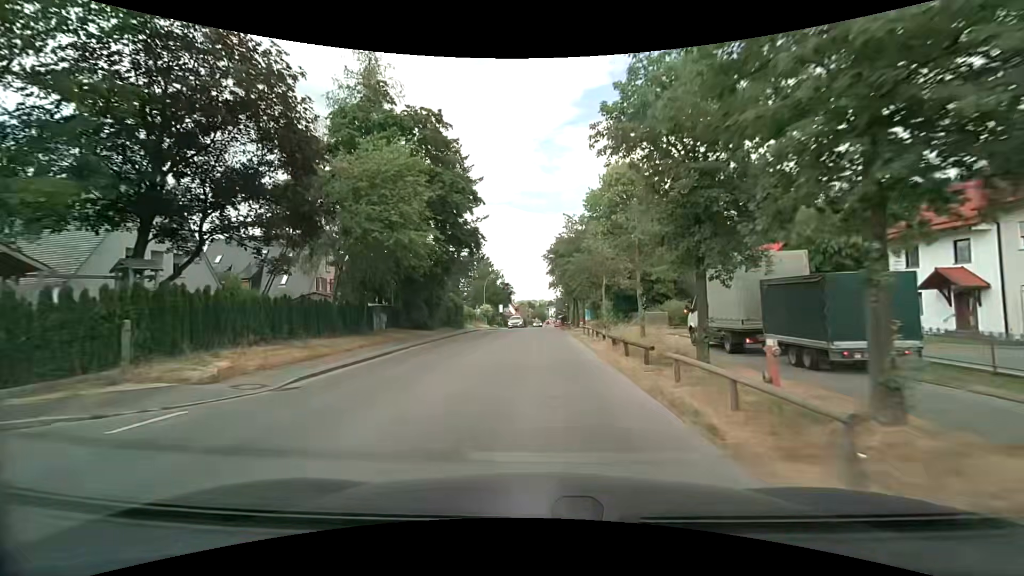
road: tertiary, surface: asphalt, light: Day
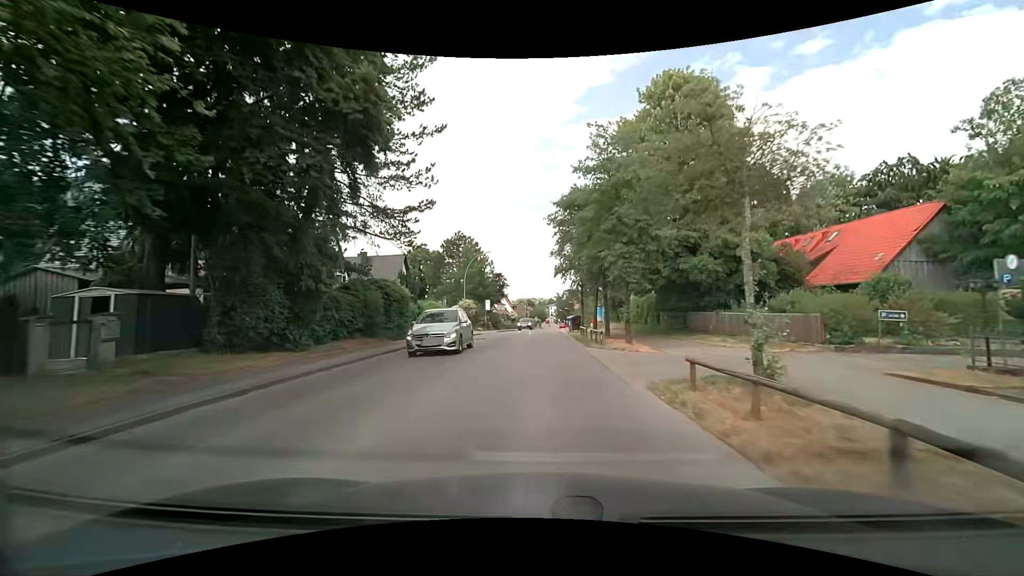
(0.0, +20.0) m; 0°
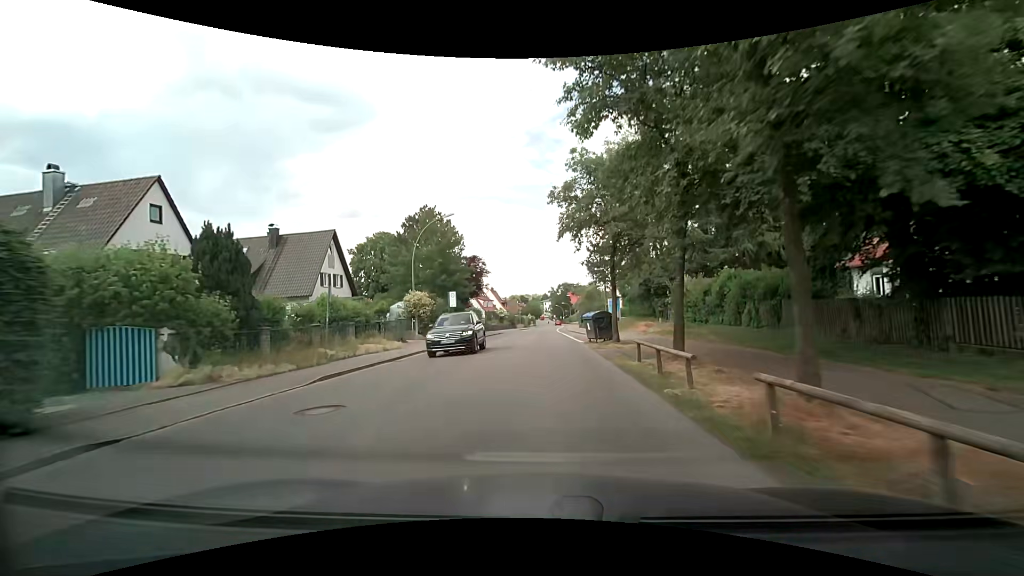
(+0.1, +20.1) m; 0°
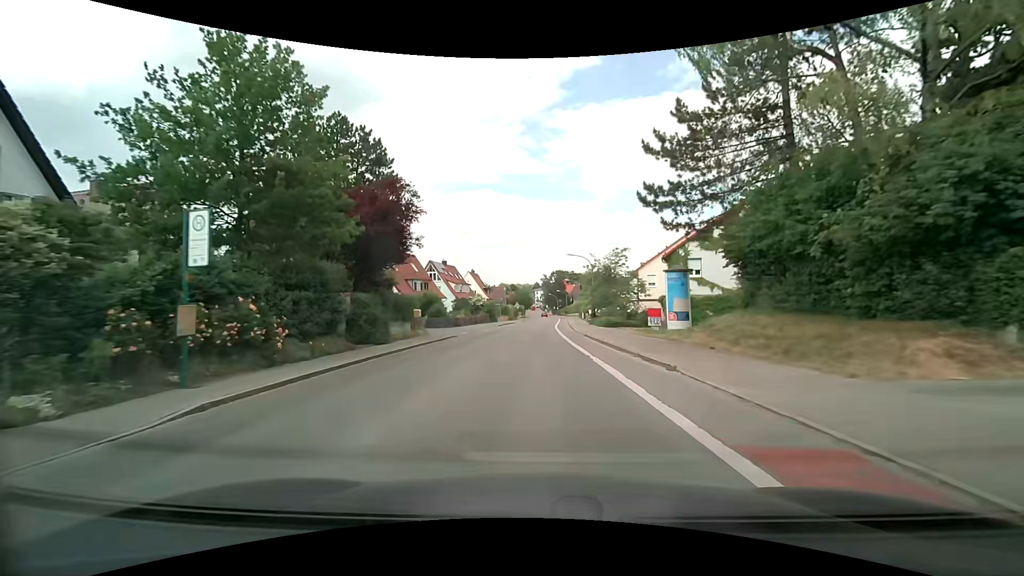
(+0.3, +27.5) m; +1°
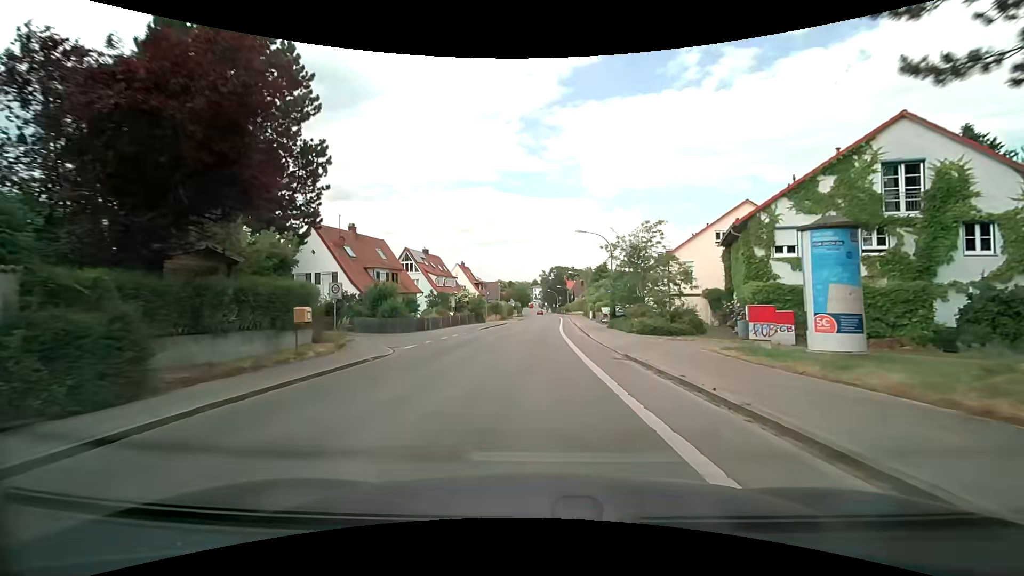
(-0.1, +14.2) m; 0°
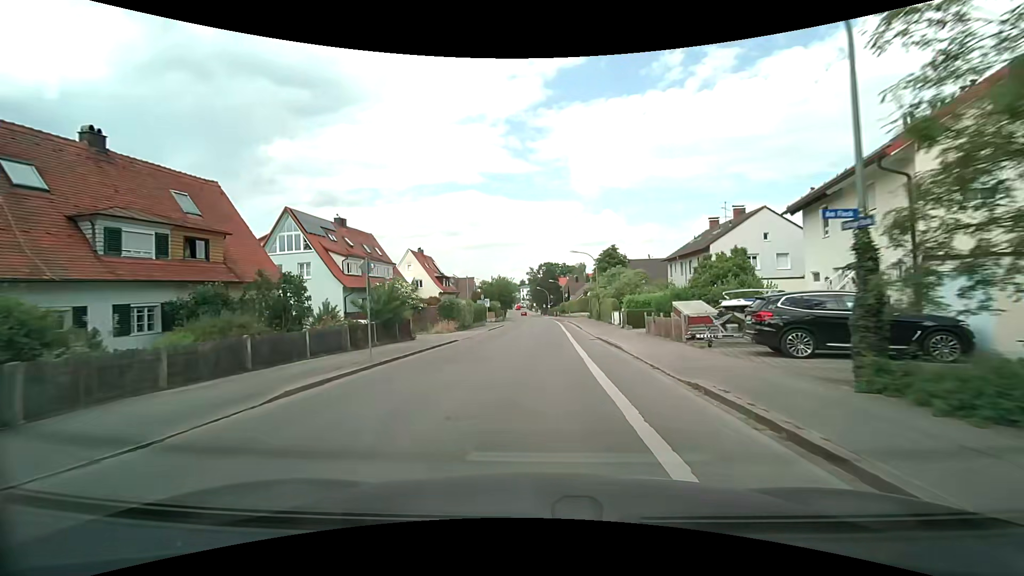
(+0.4, +29.4) m; +1°
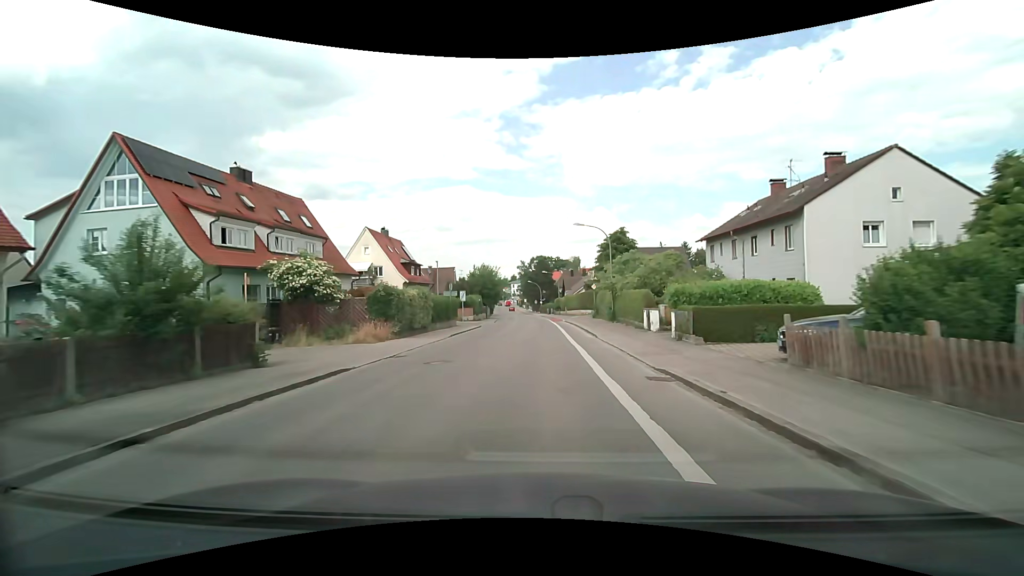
(+0.2, +14.9) m; +1°
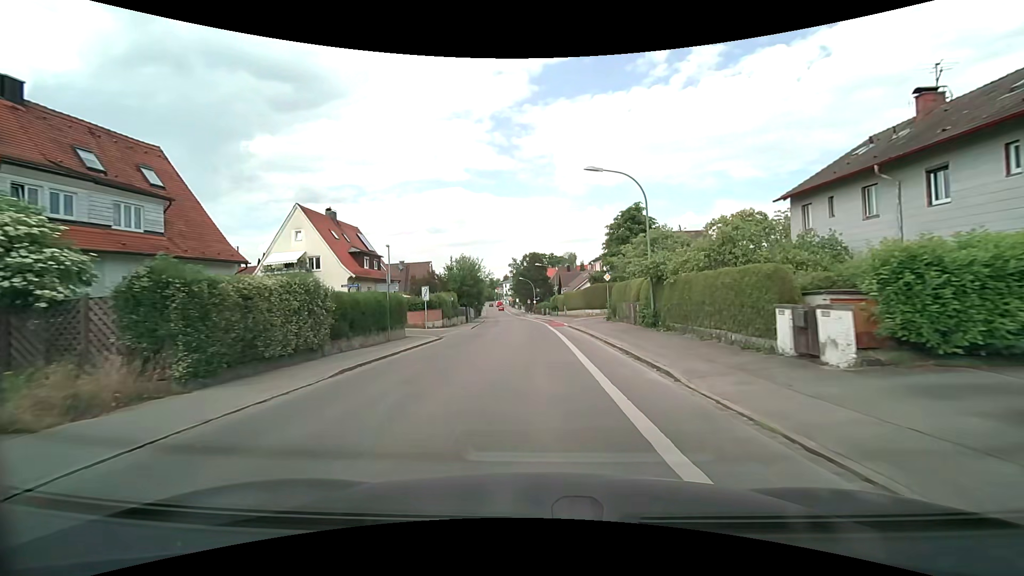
(+0.1, +14.6) m; 0°
(0, +10) (0, +20) (0, +30) (0, +40) (-1, +50) (-1, +60) (-2, +70) (-3, +80) (-4, +90) (-5, +100) m
